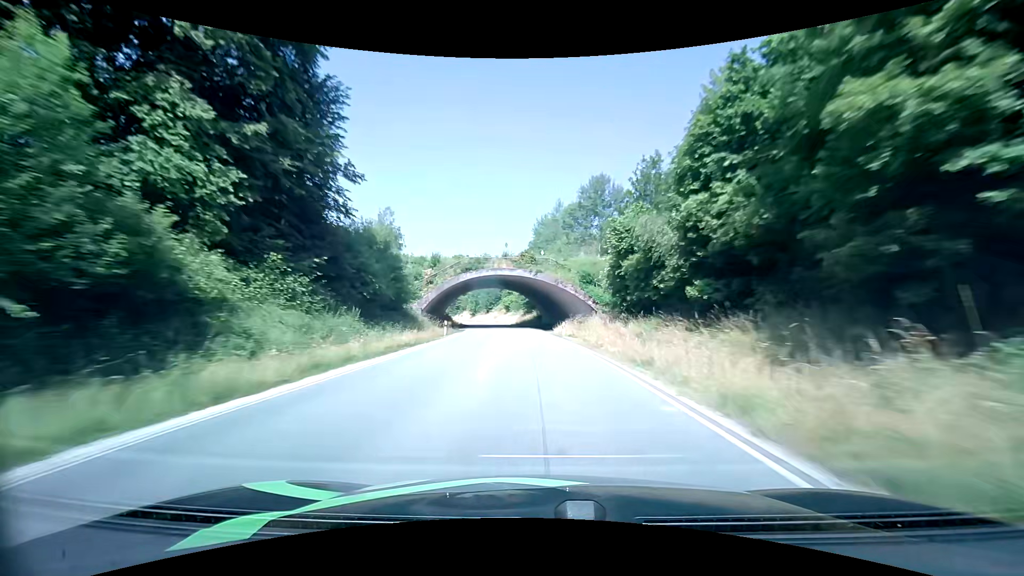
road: primary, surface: asphalt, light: Day
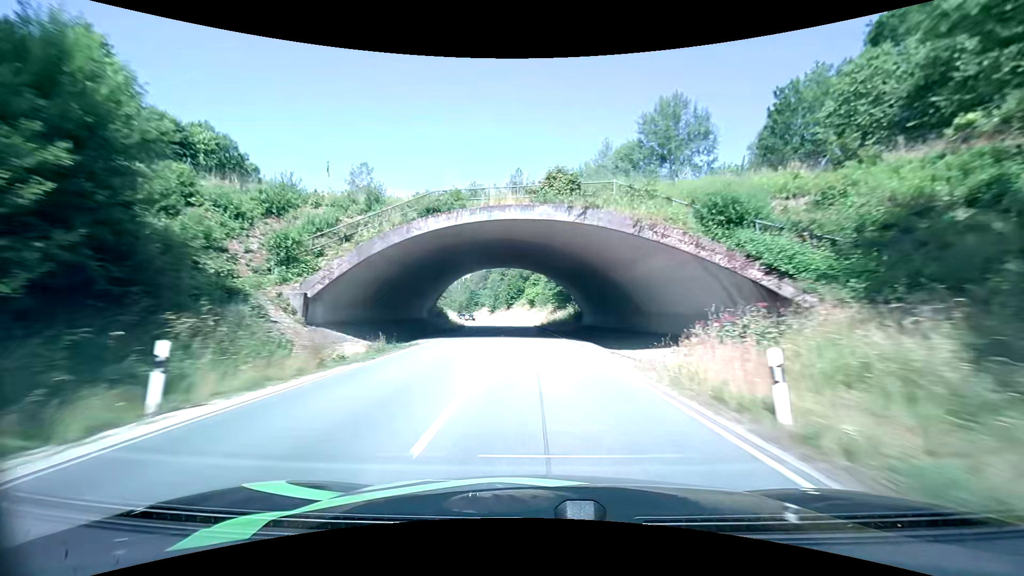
(-0.9, +29.8) m; -3°
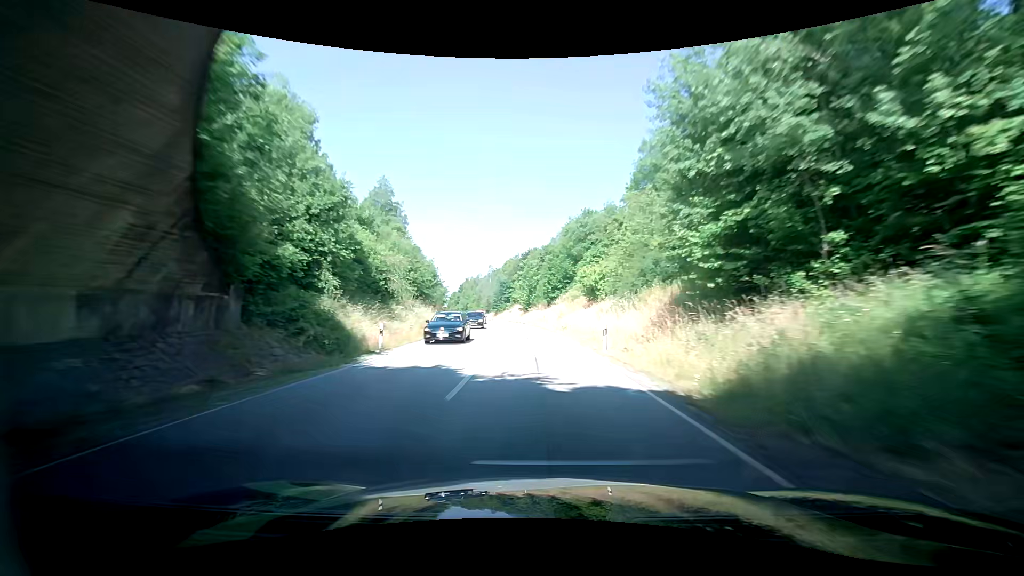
(-1.9, +44.8) m; -4°
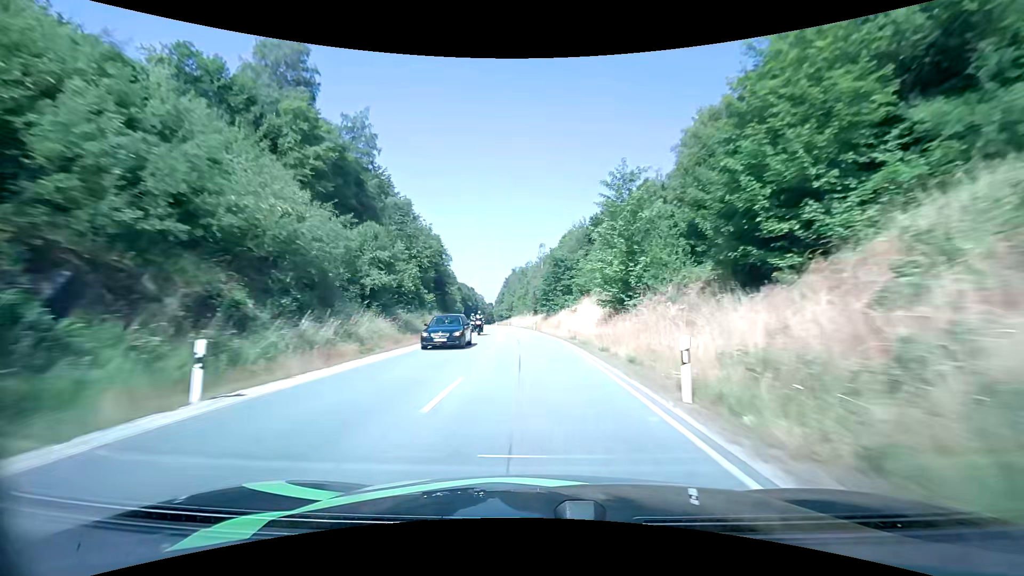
(-5.0, +60.2) m; -9°
(0, +10) (0, +20) (-1, +30) (-2, +40) (-2, +50) (-3, +60) (-4, +70) (-5, +80) (-6, +90) (-8, +100) m
